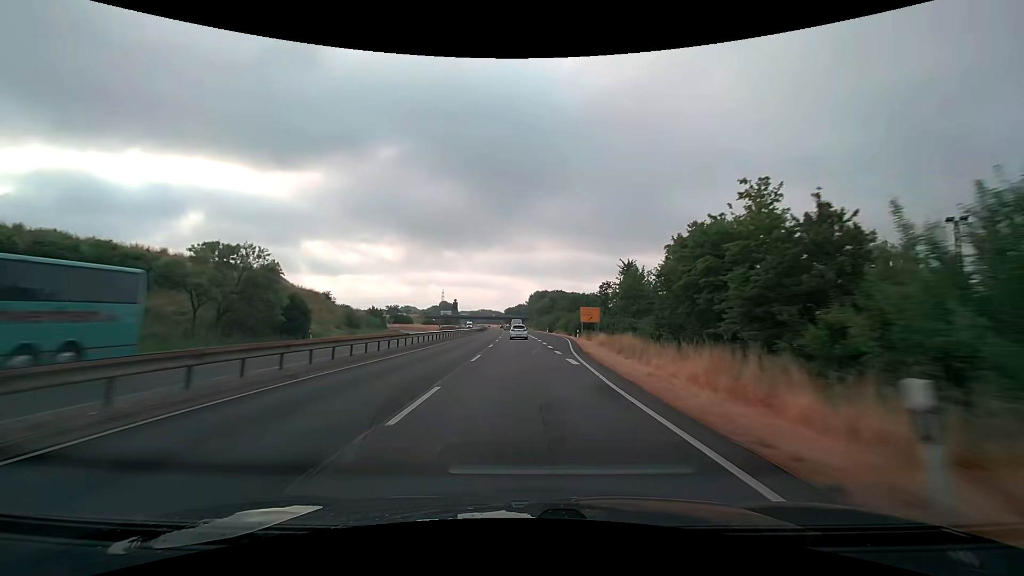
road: trunk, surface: asphalt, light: Day
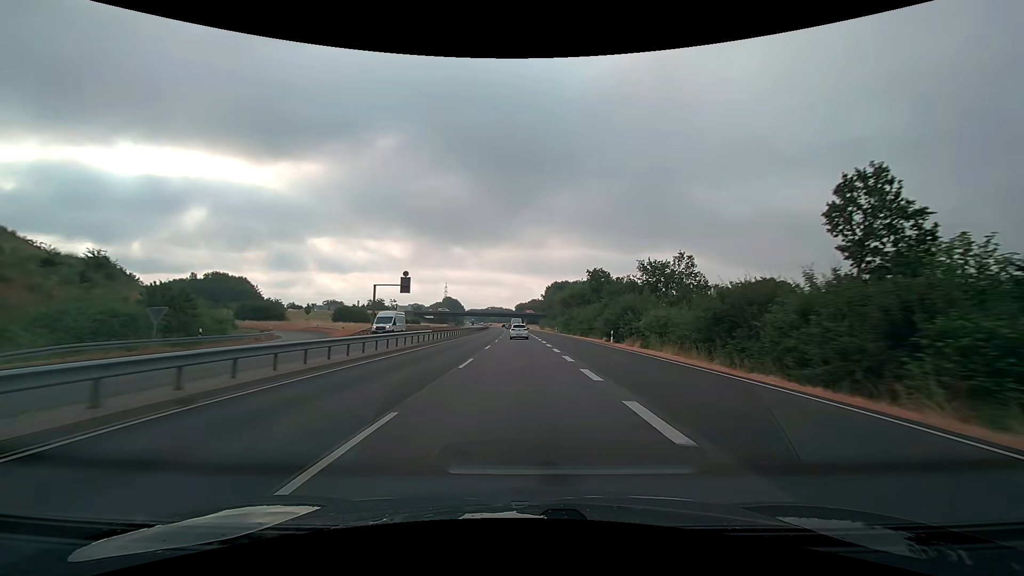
(-0.8, +64.5) m; -2°
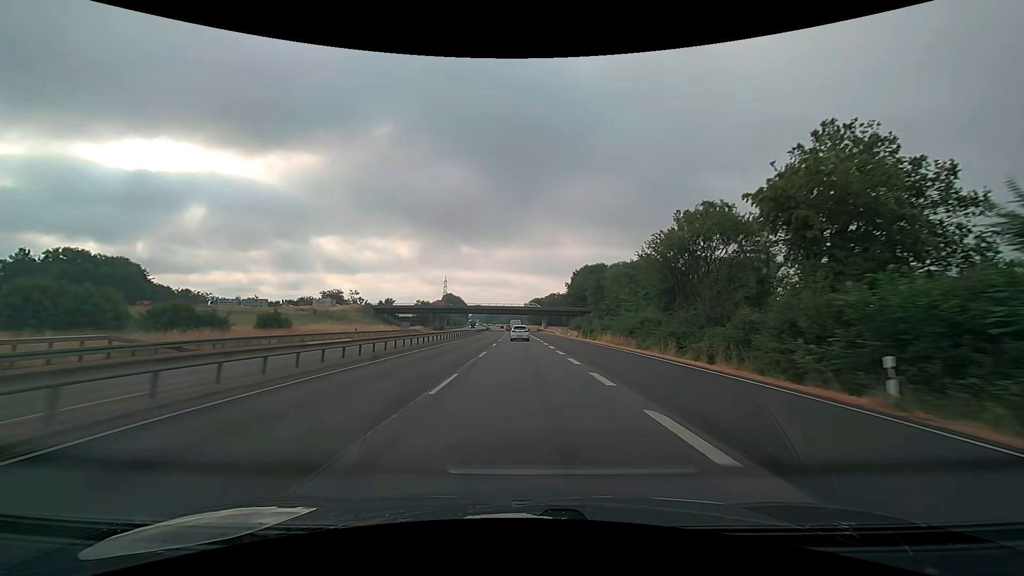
(-0.9, +79.4) m; -1°
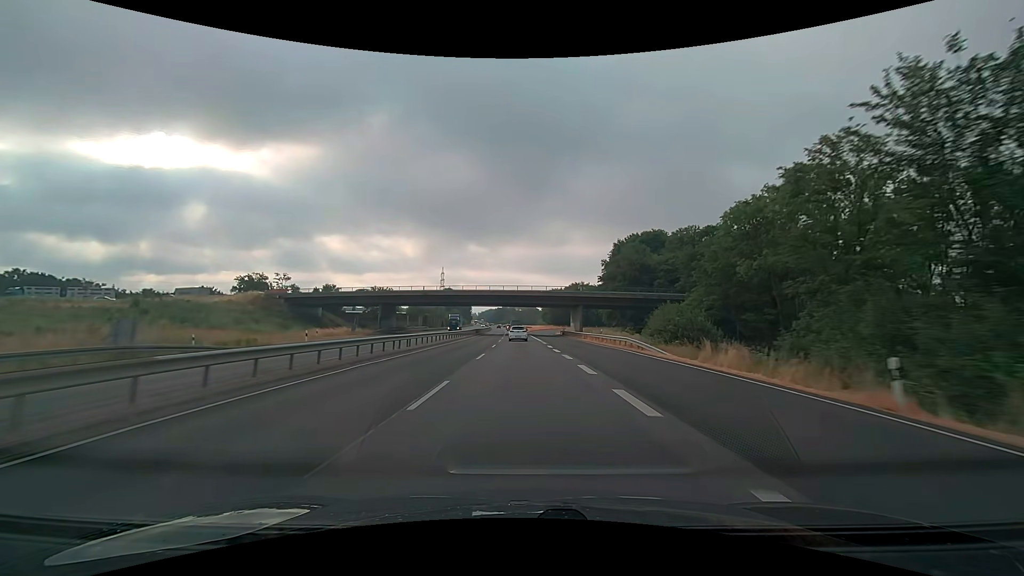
(-0.6, +62.9) m; -1°
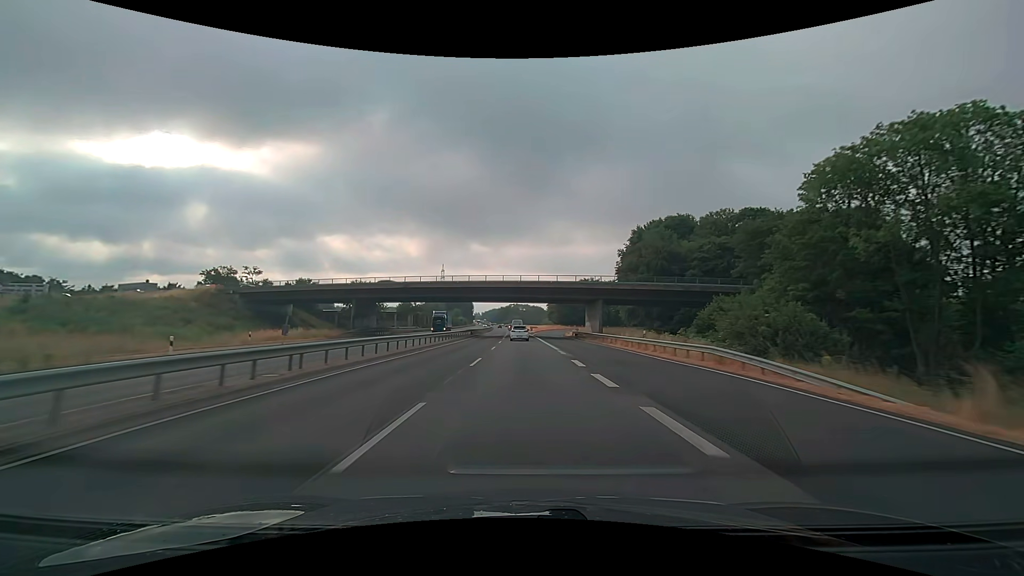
(-0.1, +15.7) m; -1°
